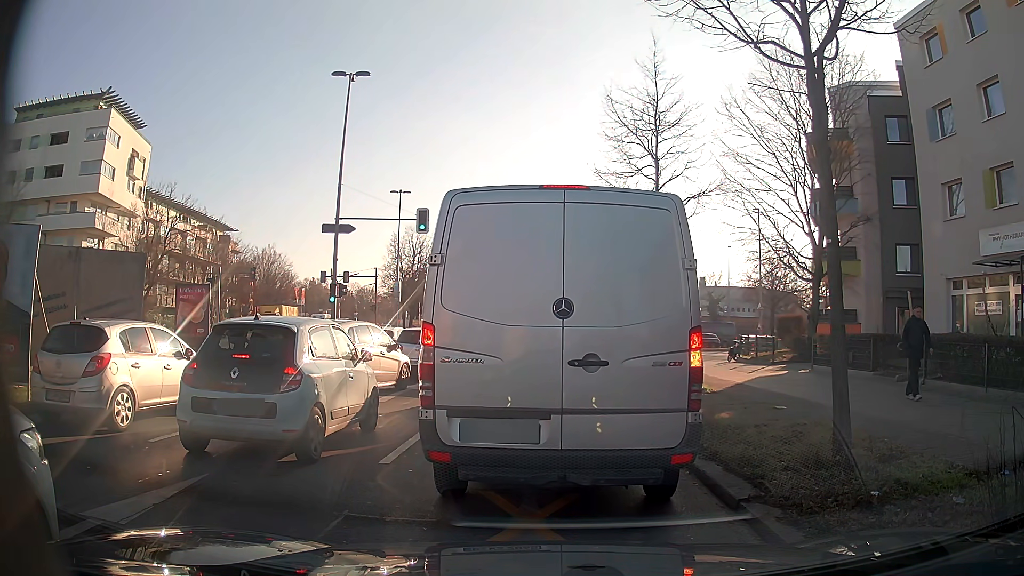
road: secondary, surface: asphalt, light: Day
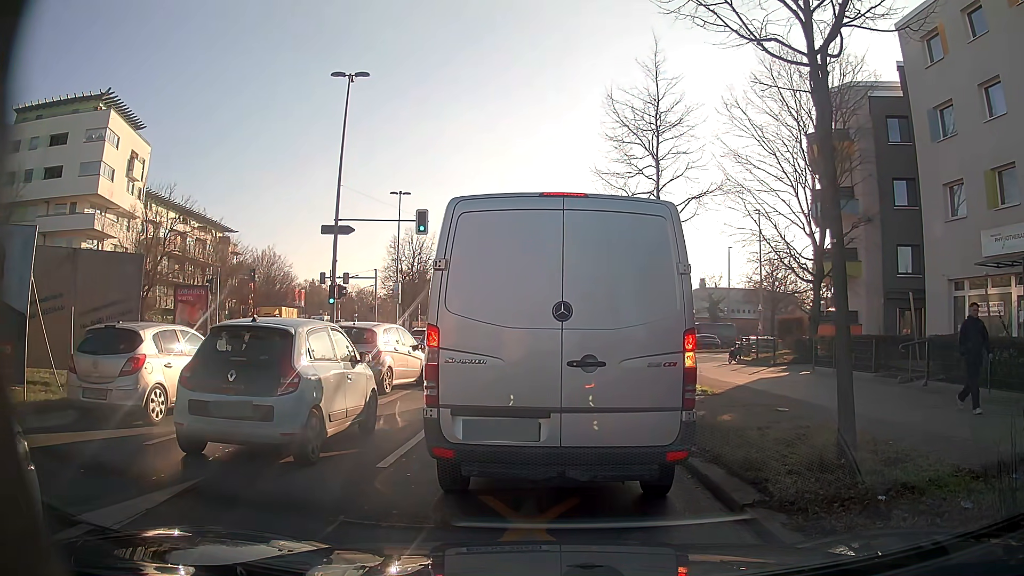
(0.0, +0.1) m; 0°
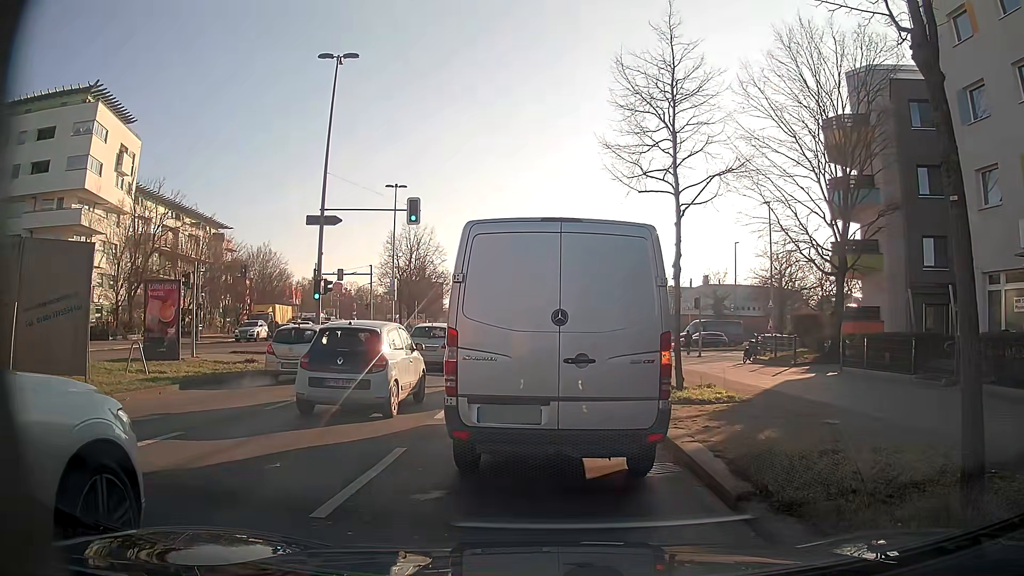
(0.0, +2.1) m; +1°
